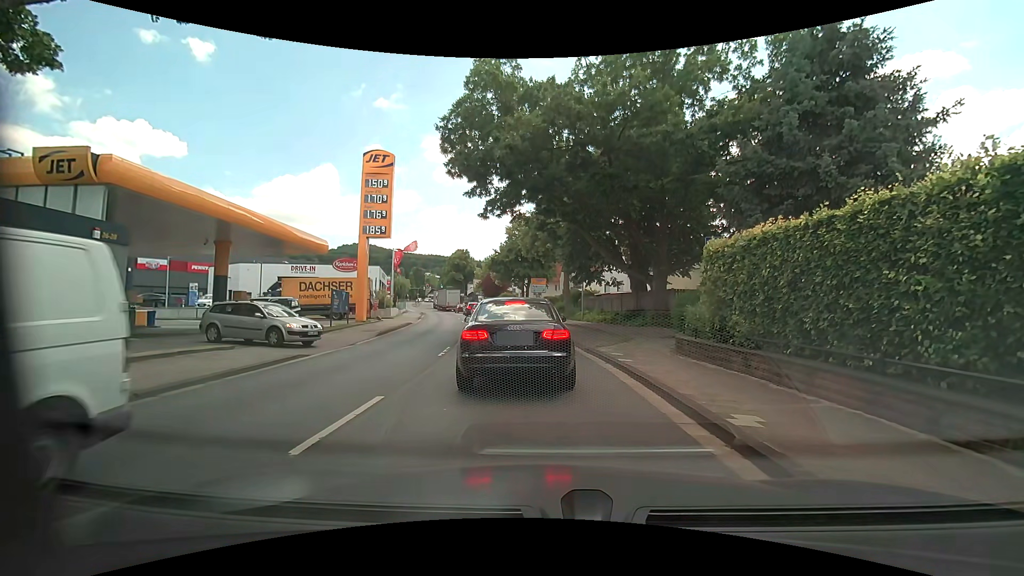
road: primary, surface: asphalt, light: Day
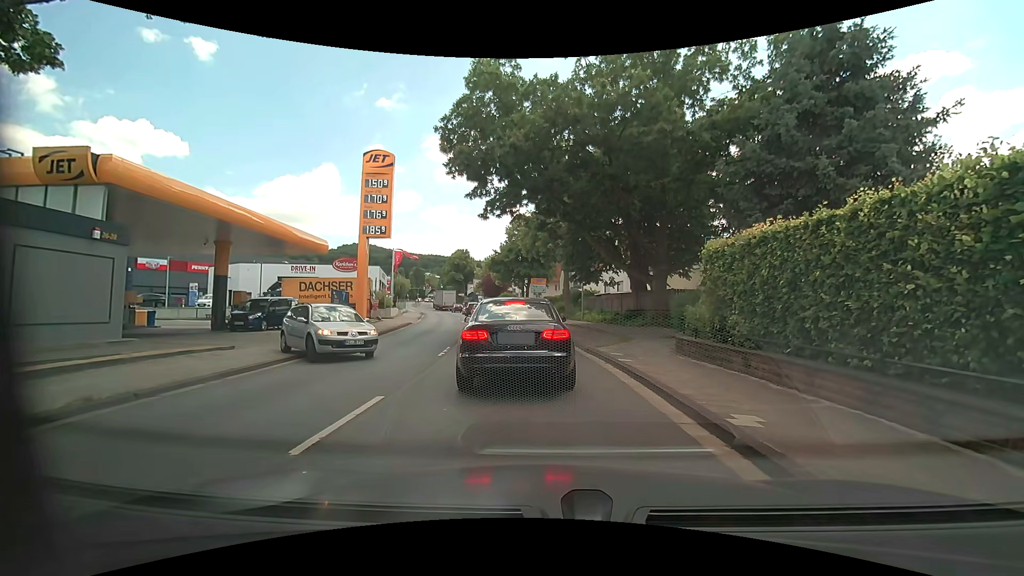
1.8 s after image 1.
(0.0, 0.0) m; 0°
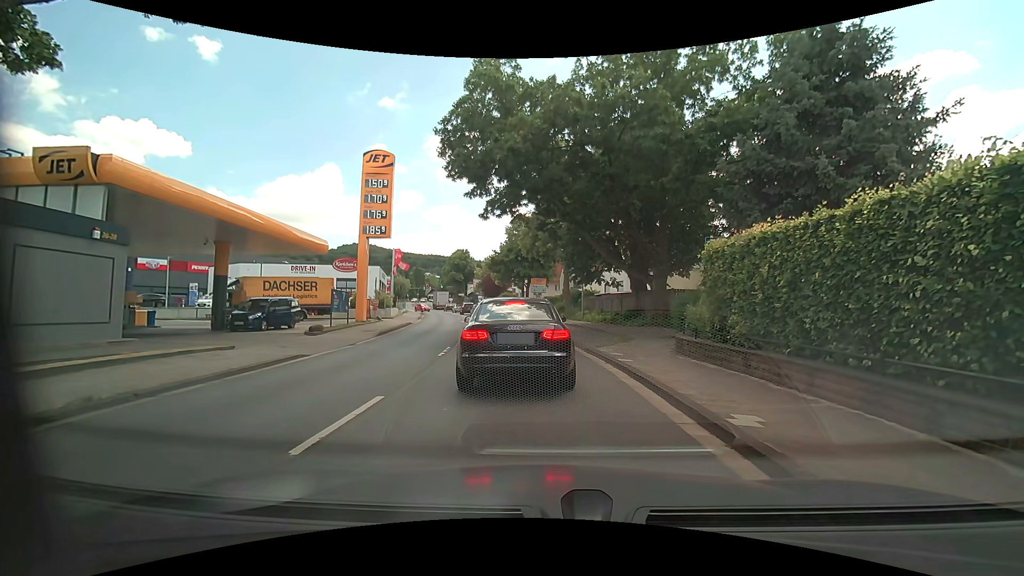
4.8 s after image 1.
(0.0, 0.0) m; 0°
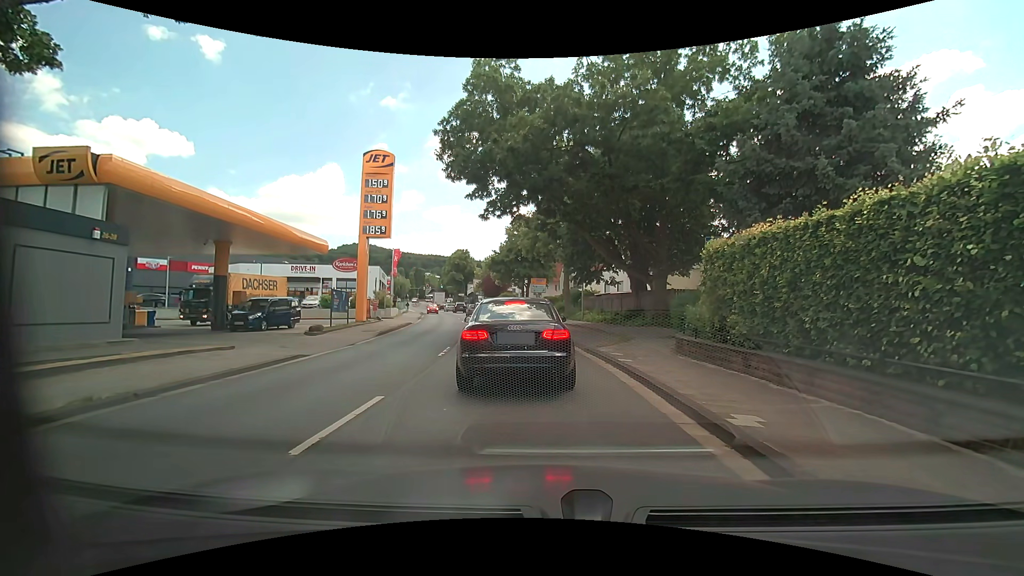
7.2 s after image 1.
(0.0, 0.0) m; 0°
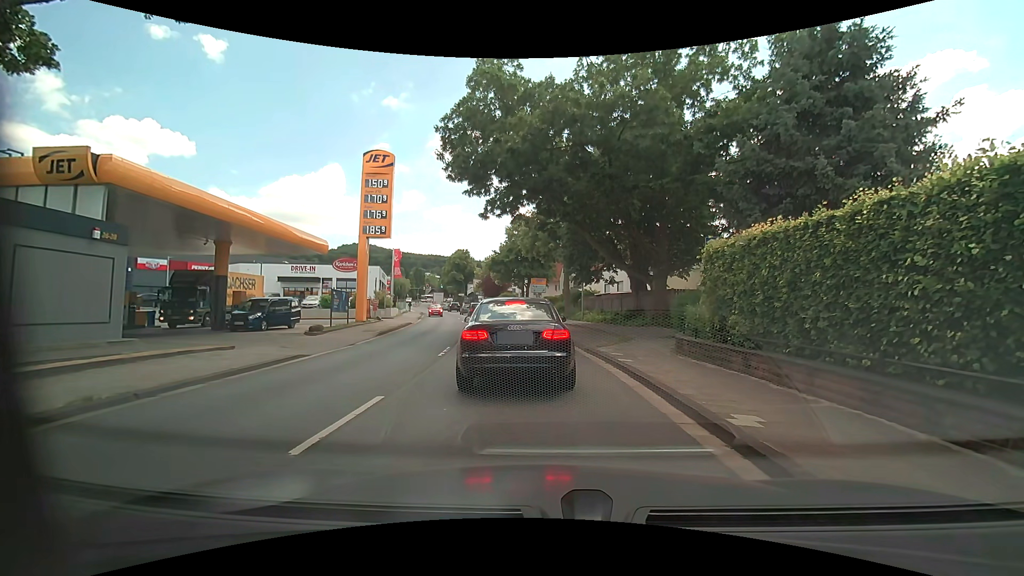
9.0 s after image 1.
(0.0, 0.0) m; 0°
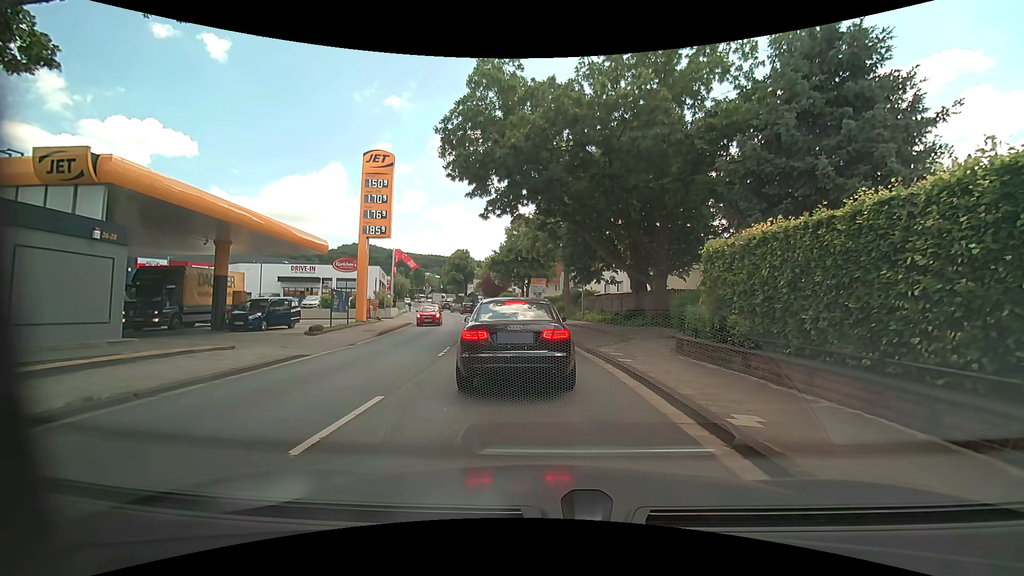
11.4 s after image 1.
(0.0, 0.0) m; 0°
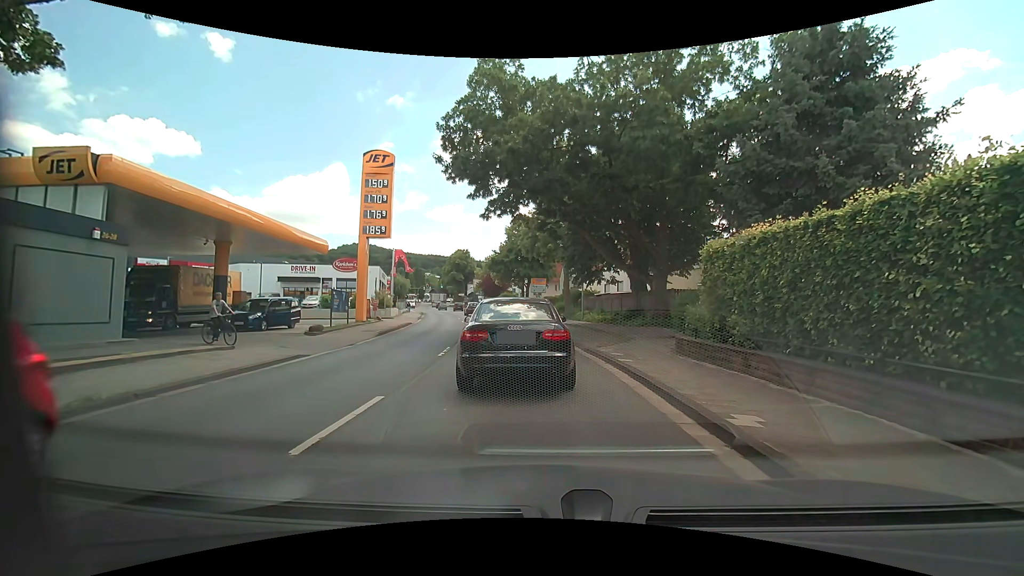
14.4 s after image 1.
(0.0, 0.0) m; 0°
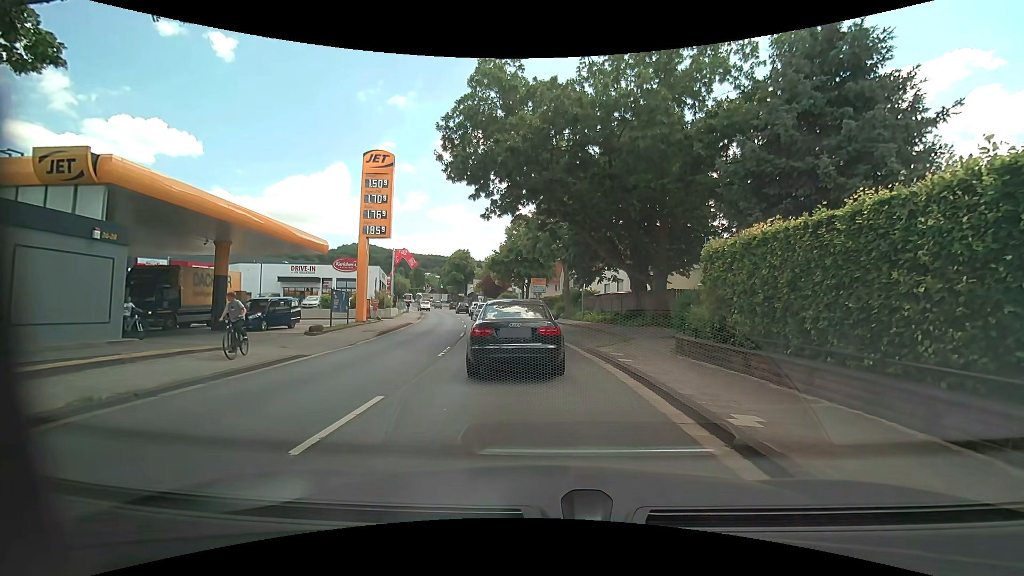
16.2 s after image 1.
(0.0, 0.0) m; 0°
